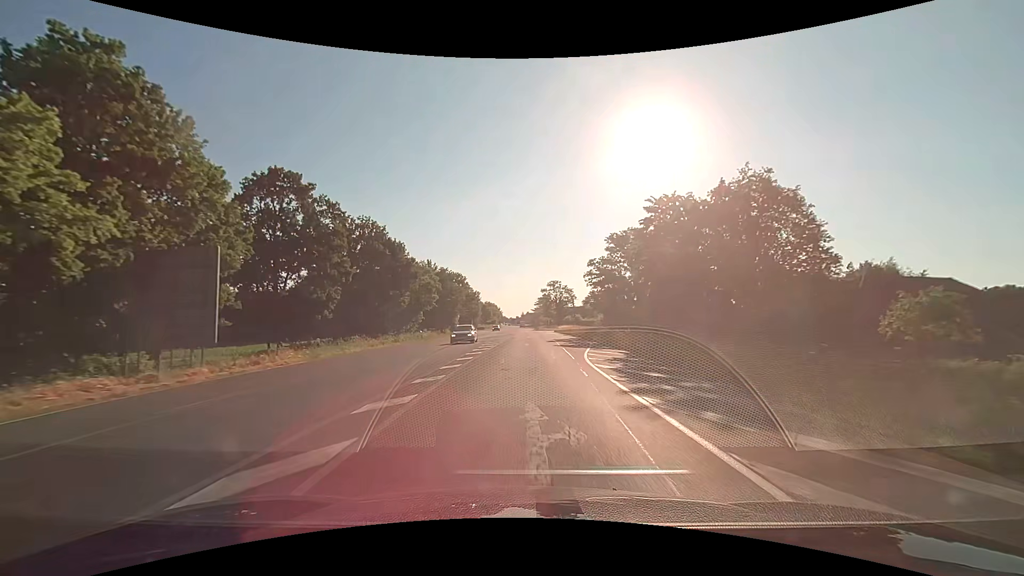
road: primary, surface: asphalt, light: Day
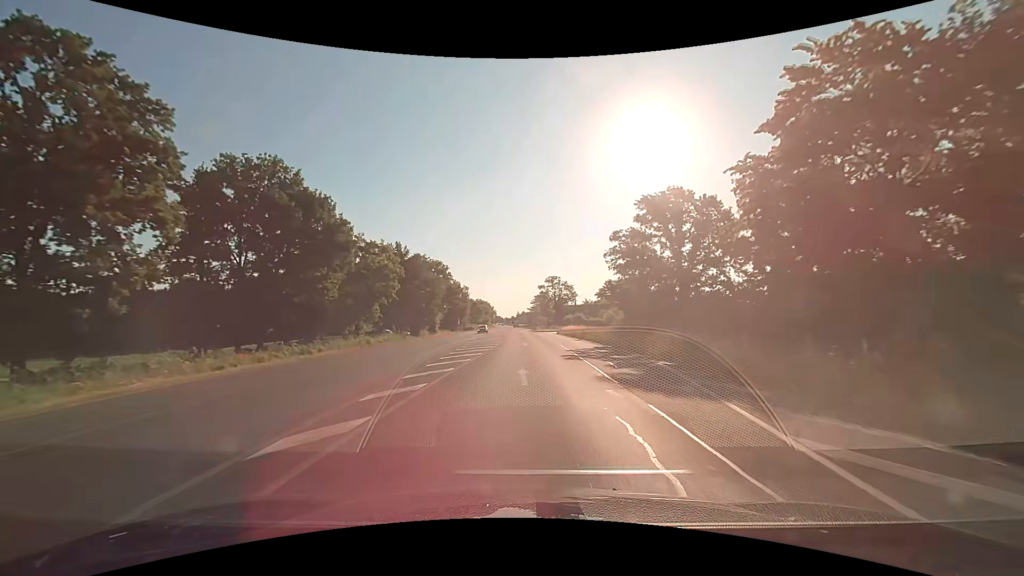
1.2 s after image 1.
(+0.1, +21.4) m; +1°
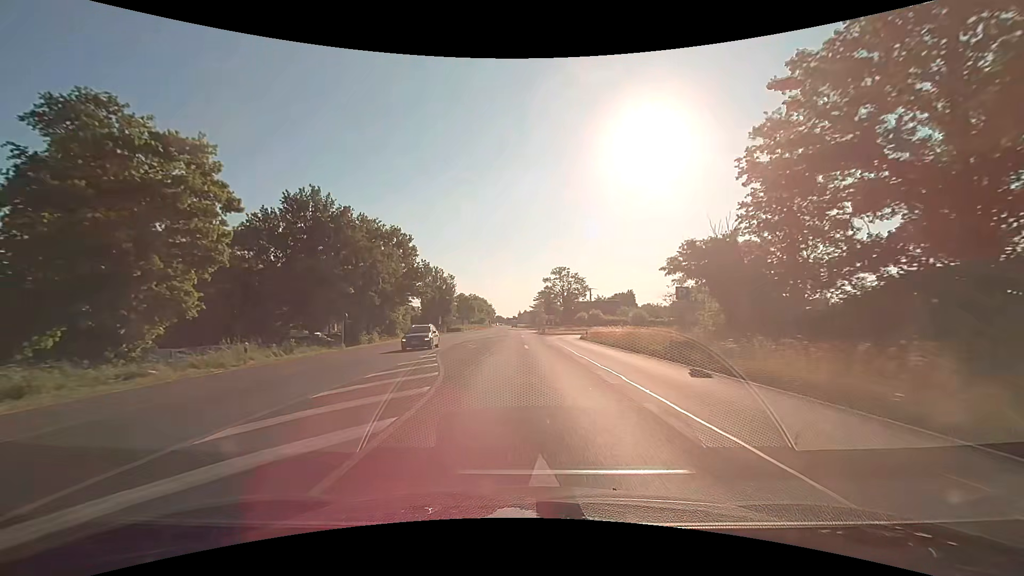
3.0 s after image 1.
(-0.1, +32.2) m; 0°
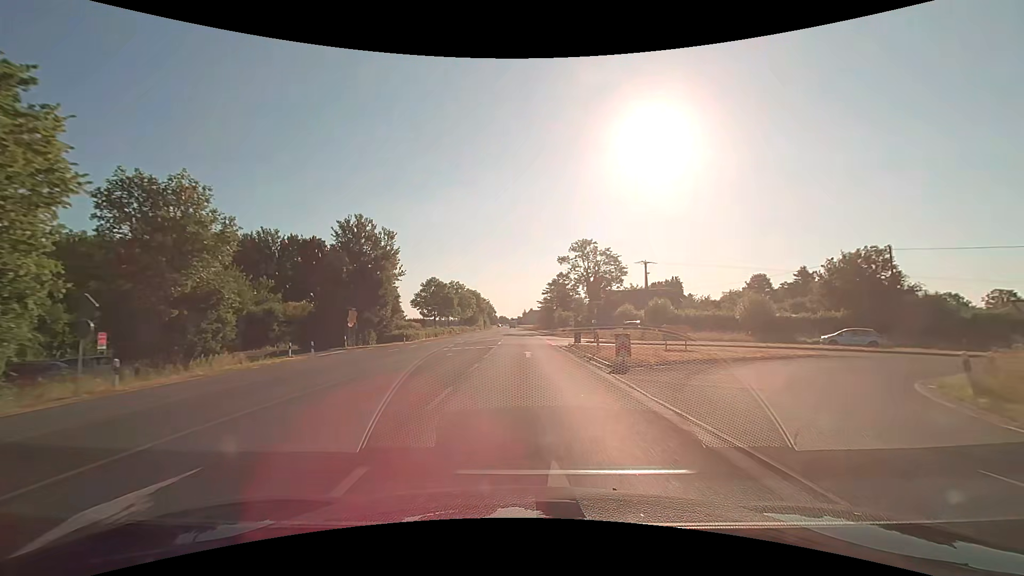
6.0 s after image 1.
(-0.3, +53.8) m; -1°
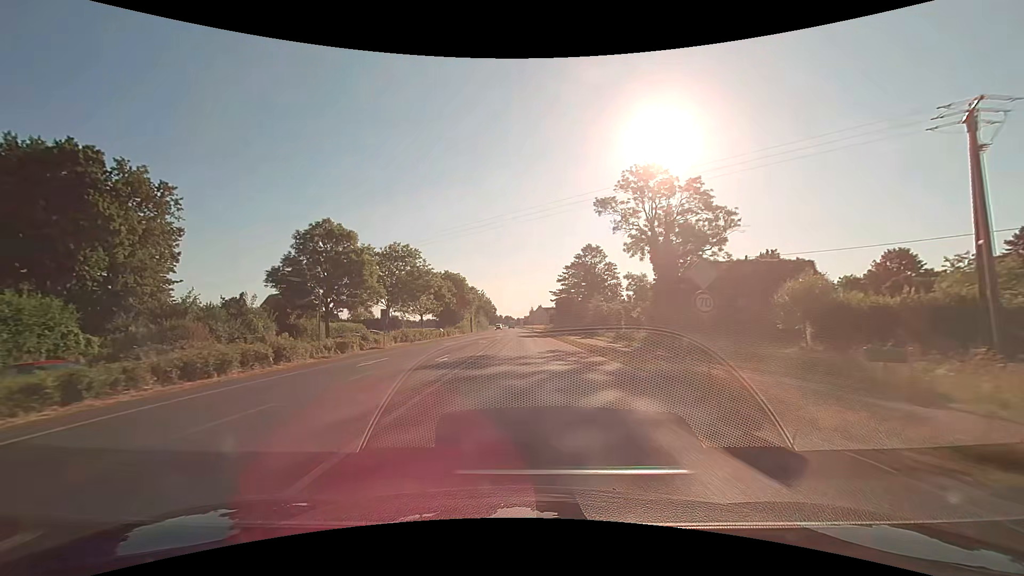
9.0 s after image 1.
(-0.1, +53.7) m; -1°
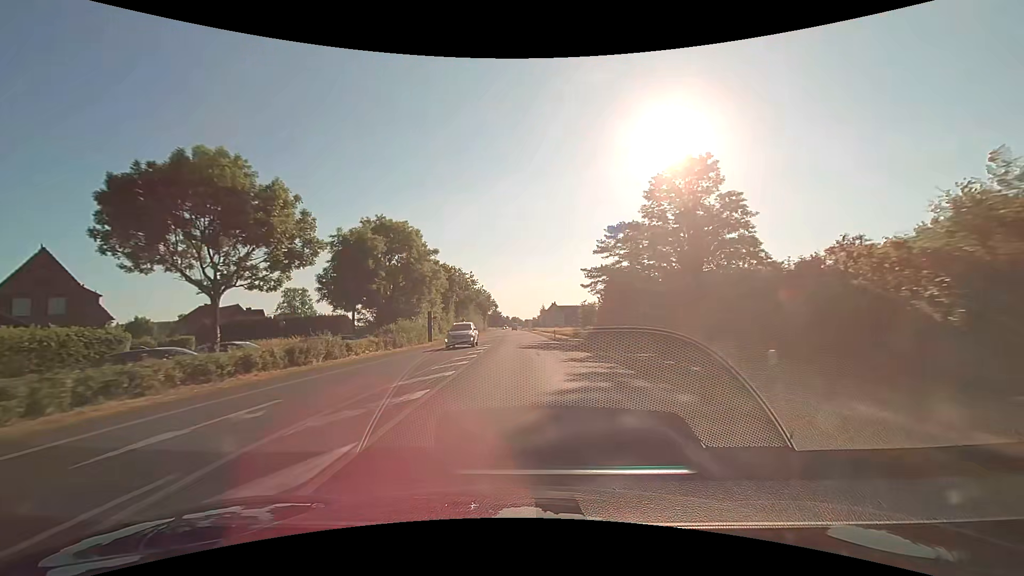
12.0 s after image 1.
(-0.8, +53.7) m; -1°
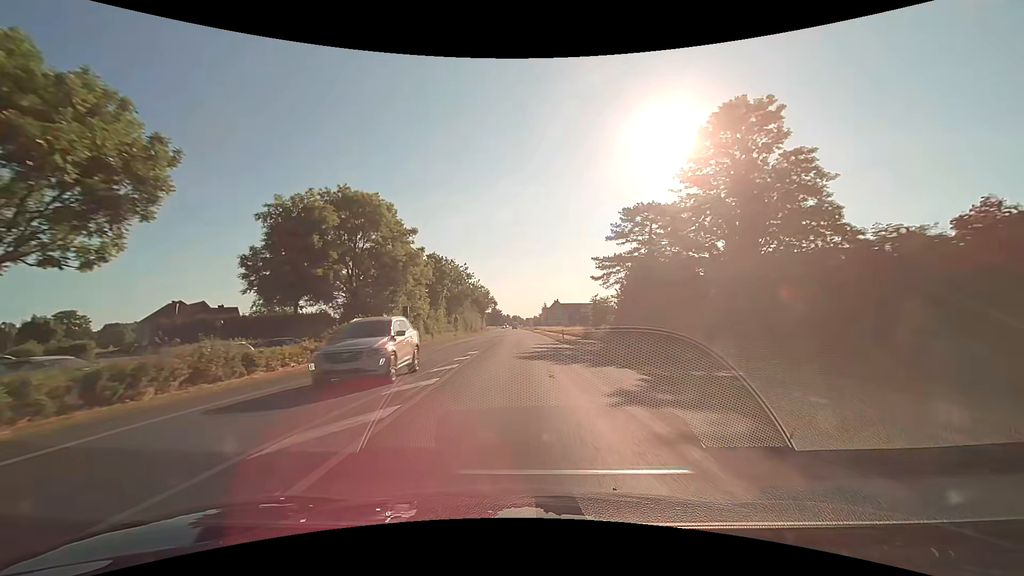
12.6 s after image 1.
(0.0, +10.7) m; 0°
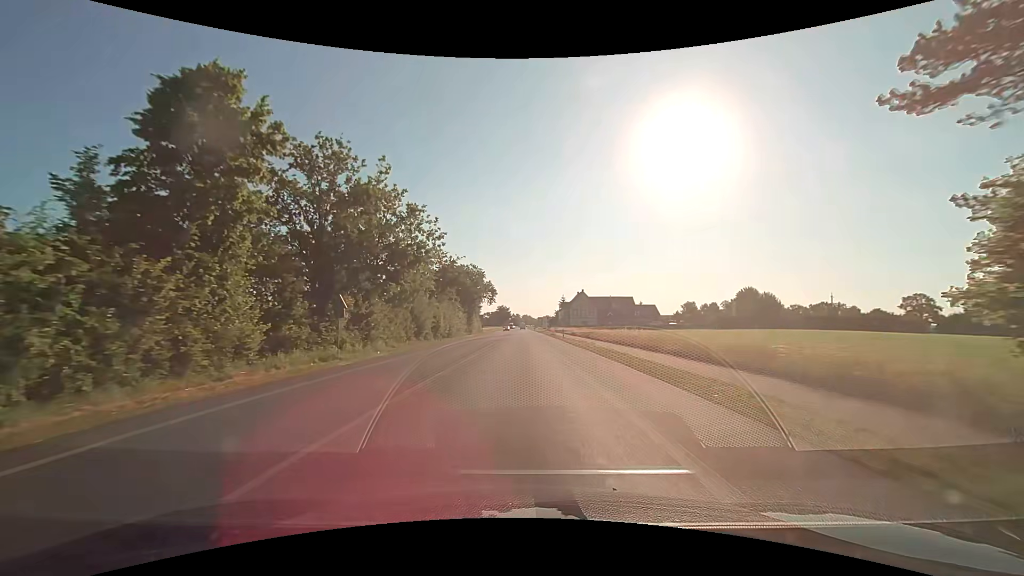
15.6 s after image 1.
(-0.7, +53.6) m; -2°
(0, +10) (0, +20) (0, +30) (0, +40) (0, +50) (0, +60) (0, +70) (0, +80) (0, +90) (0, +100) m
